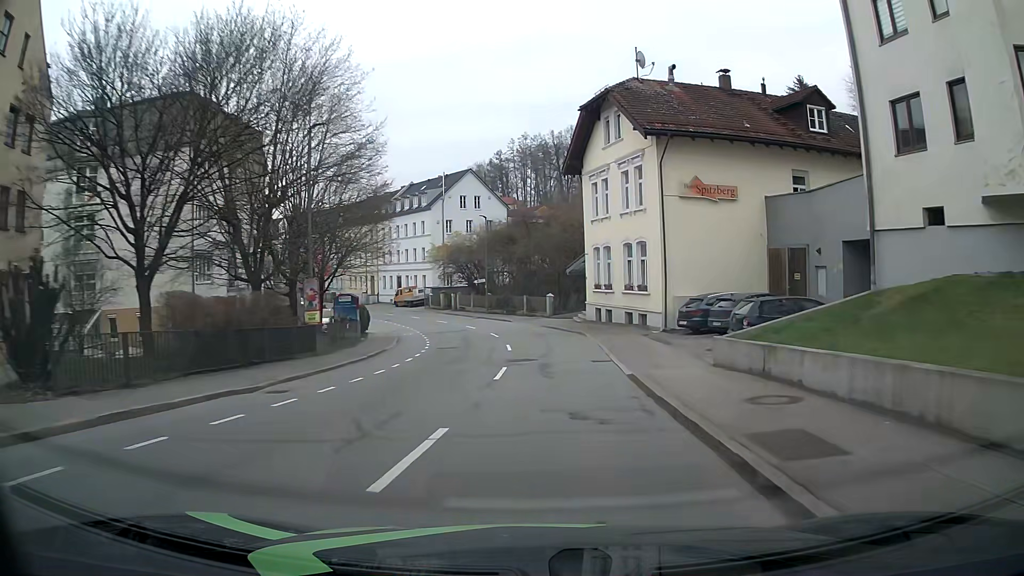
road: tertiary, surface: asphalt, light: Day
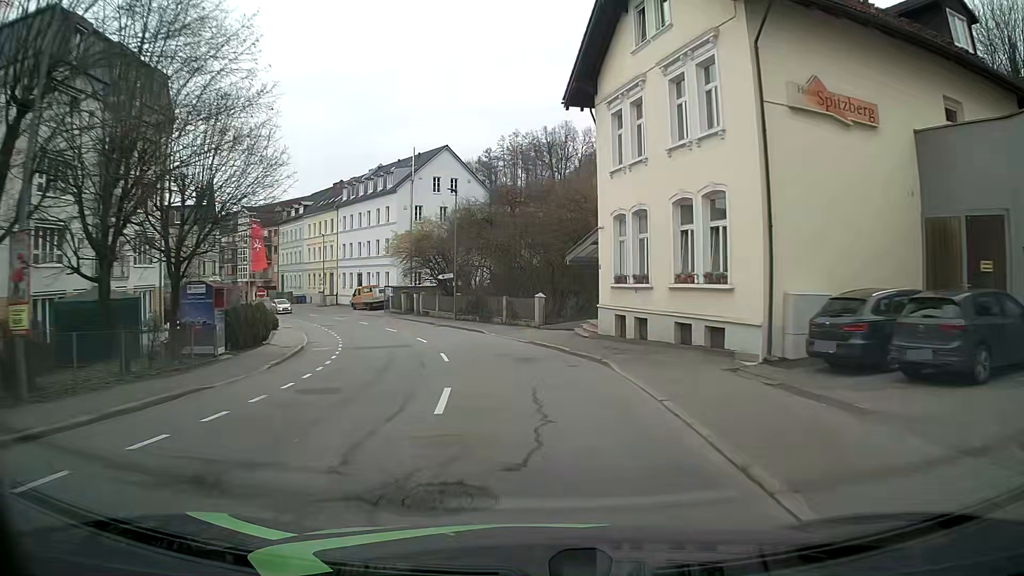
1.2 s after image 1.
(+0.1, +14.0) m; 0°
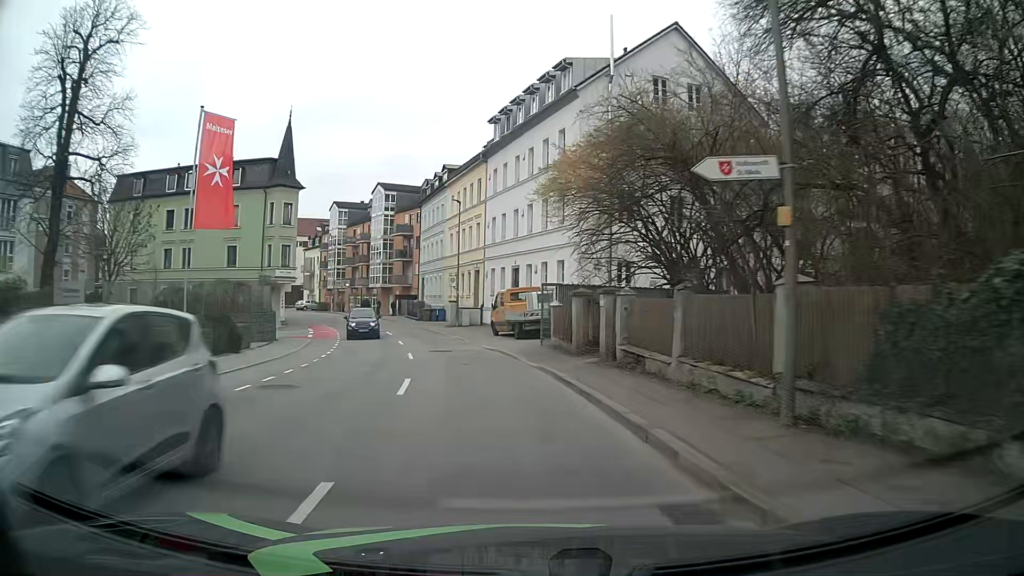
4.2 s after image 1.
(-4.6, +33.4) m; -18°
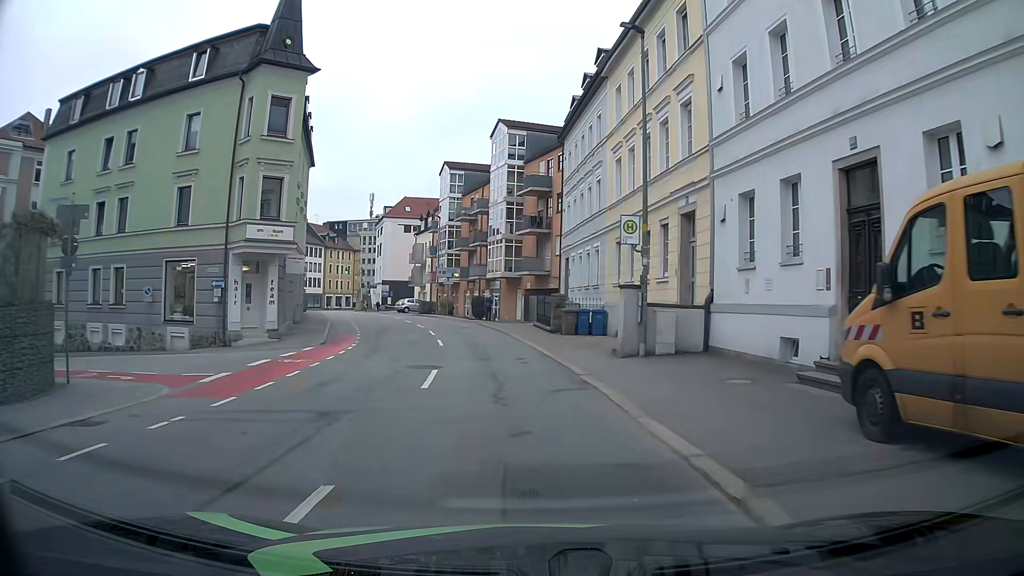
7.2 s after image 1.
(-3.3, +26.9) m; -13°
